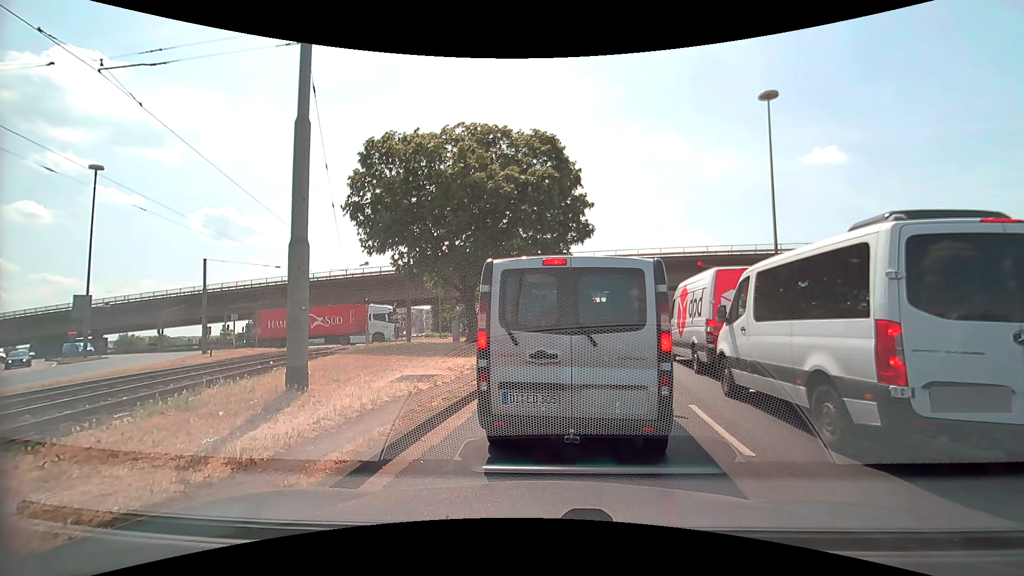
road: primary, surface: asphalt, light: Day
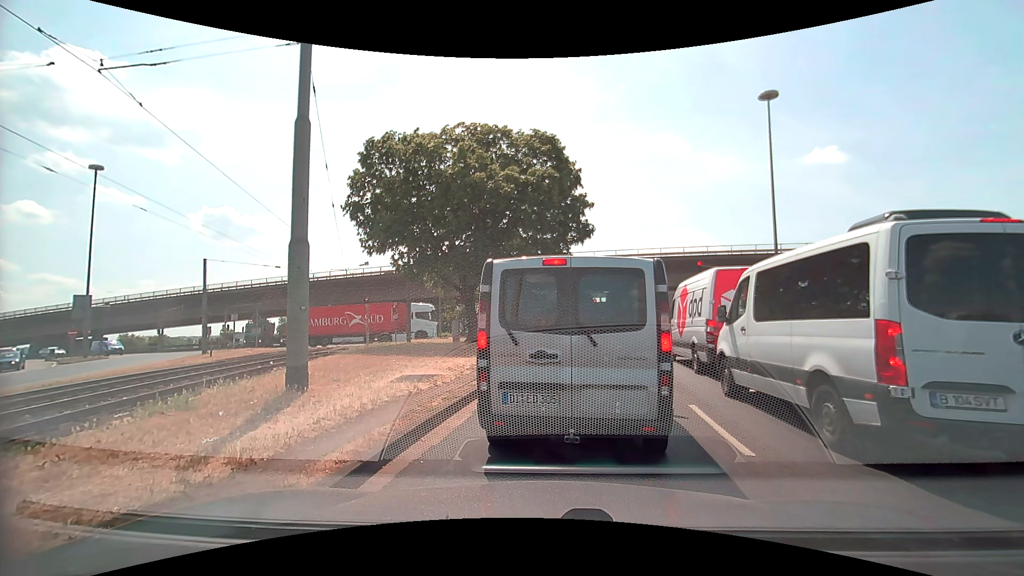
(0.0, 0.0) m; 0°
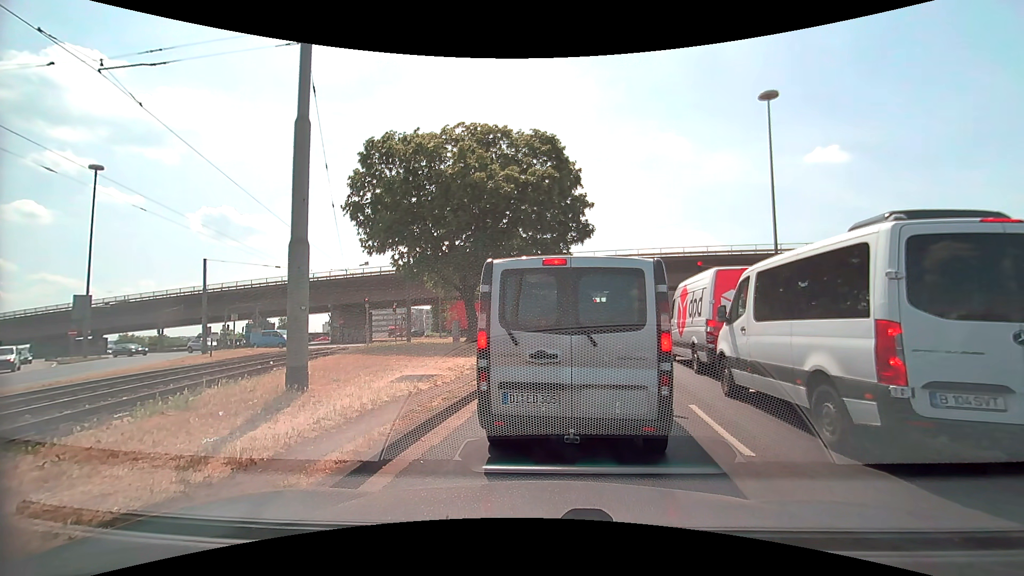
(0.0, 0.0) m; 0°
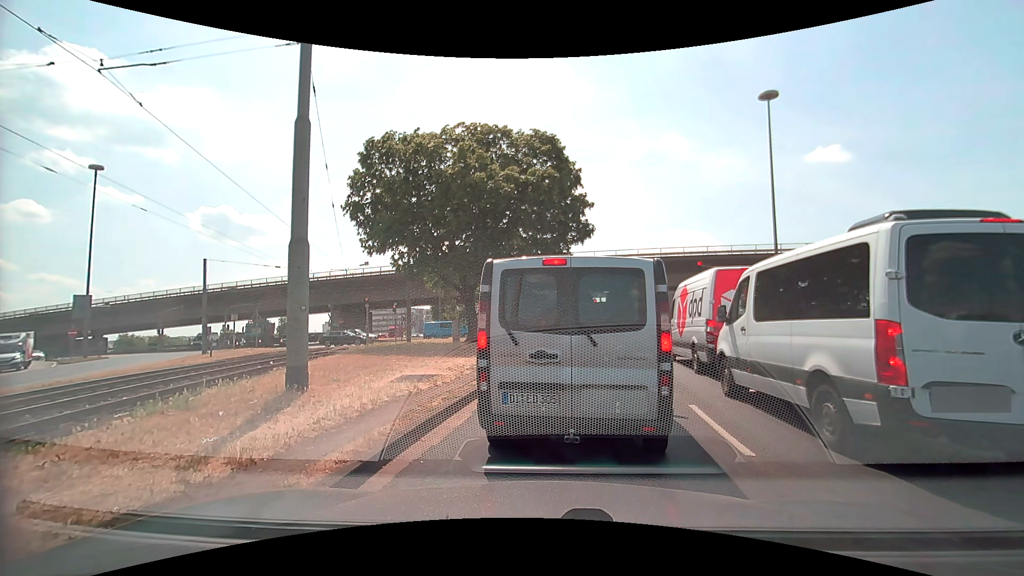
(0.0, 0.0) m; 0°
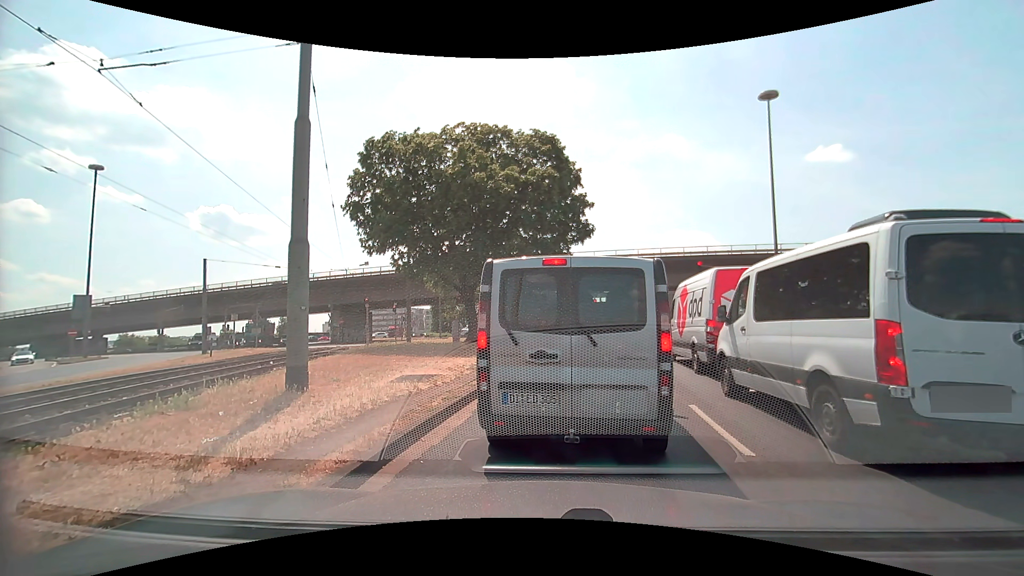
(0.0, 0.0) m; 0°
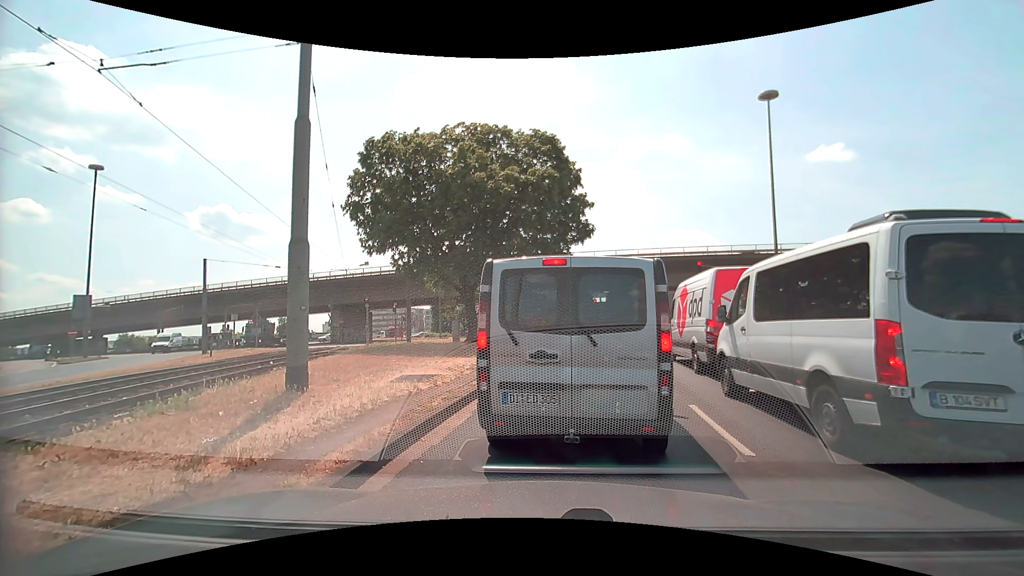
(0.0, 0.0) m; 0°
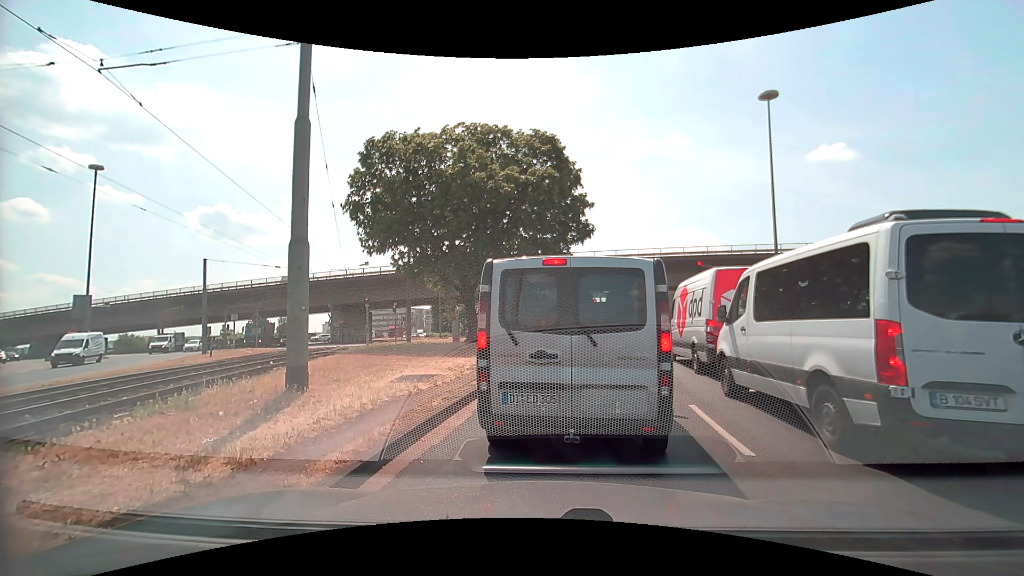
(0.0, 0.0) m; 0°
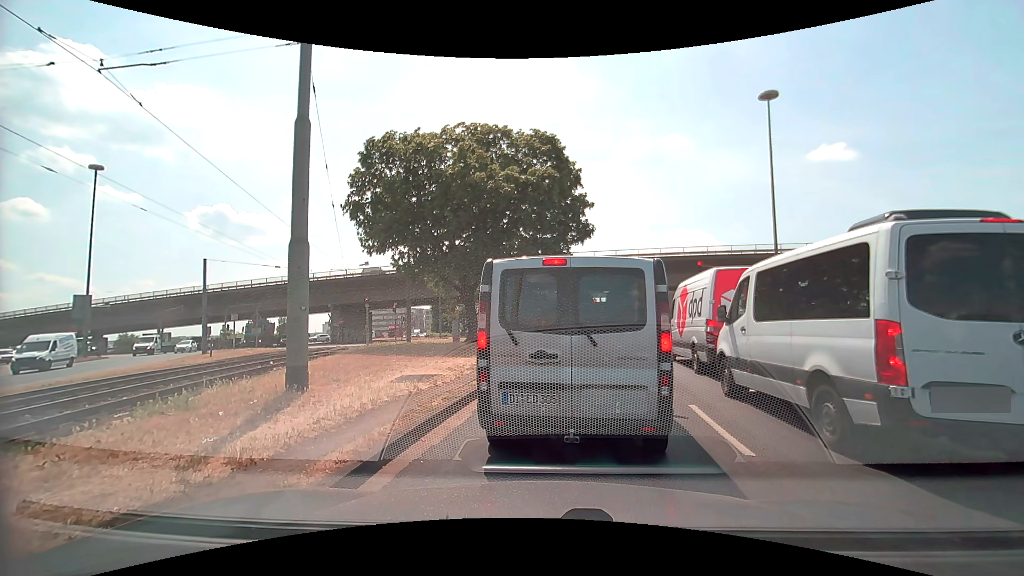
(0.0, 0.0) m; 0°
(+1, +10) (+2, +20) (+4, +30) (+6, +39) (+9, +49) (+11, +59) (+13, +69) (+14, +79) (+14, +89) (+13, +99) m
